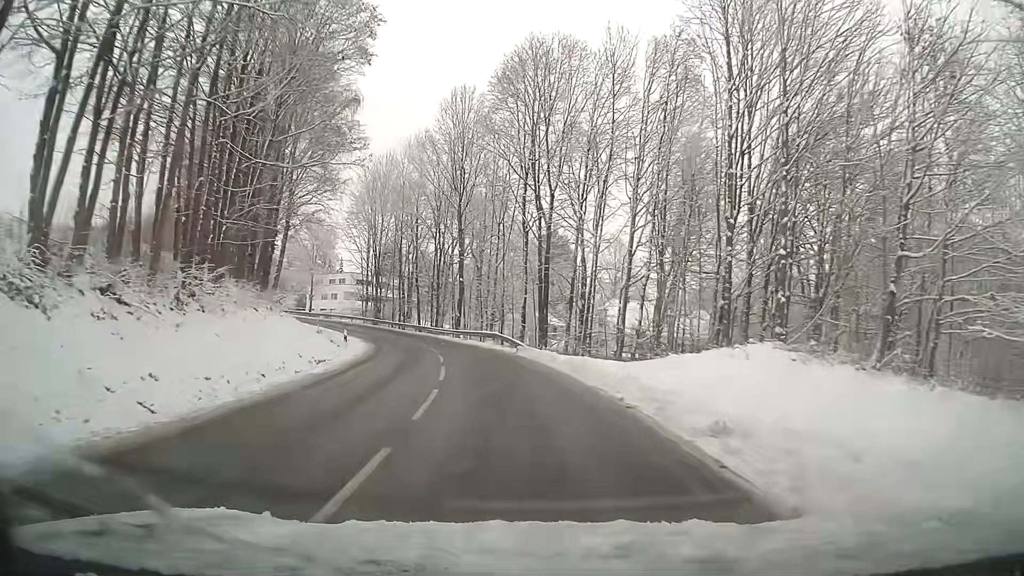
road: tertiary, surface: asphalt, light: Day
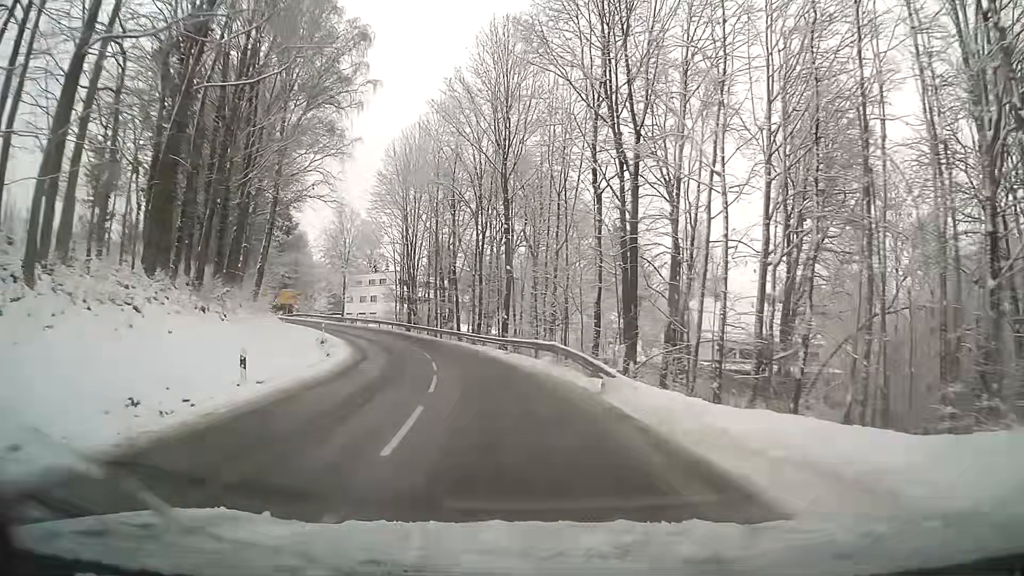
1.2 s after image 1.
(-0.7, +15.0) m; -6°
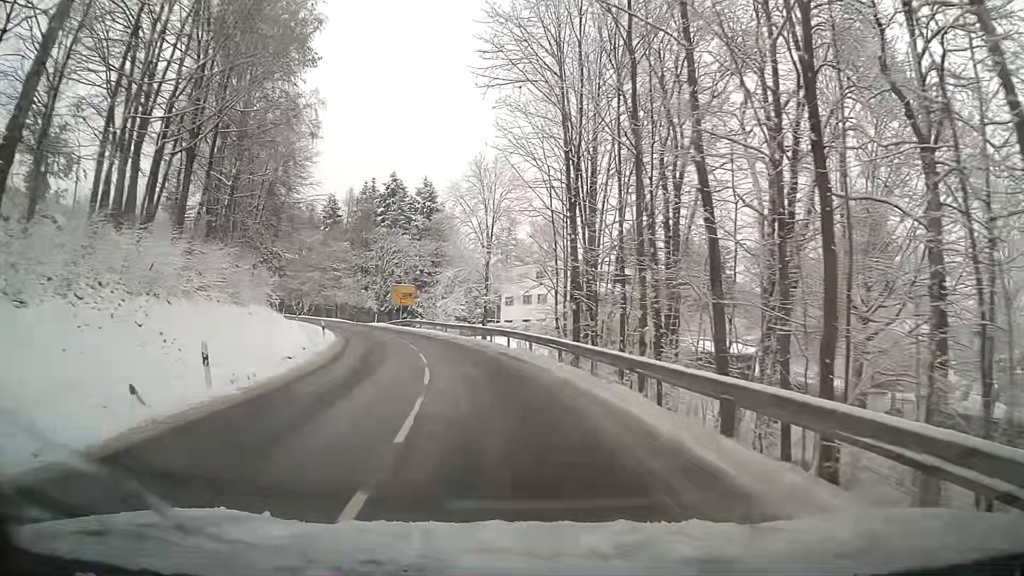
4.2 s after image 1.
(-5.2, +36.5) m; -16°
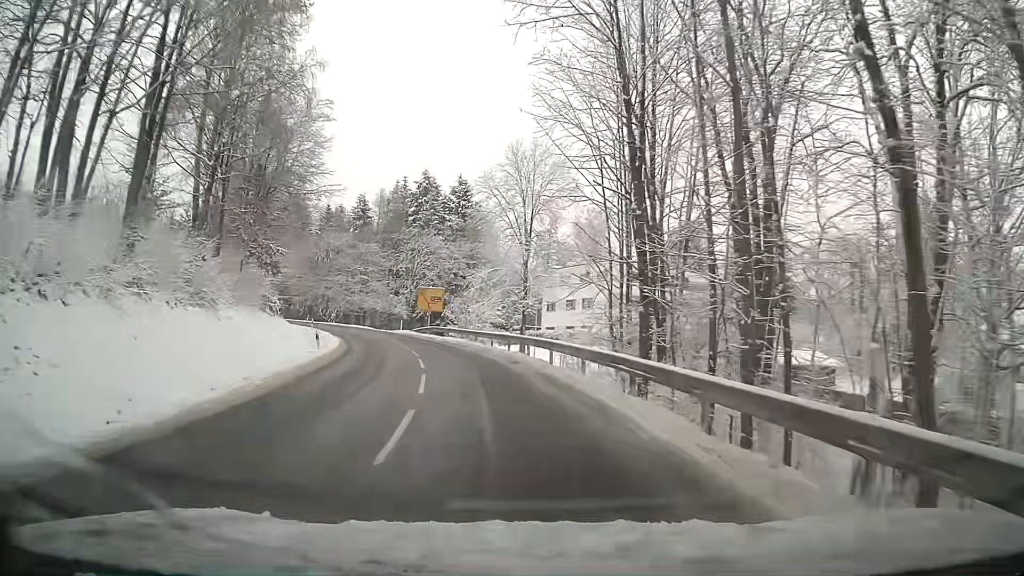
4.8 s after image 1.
(-0.2, +7.4) m; -4°
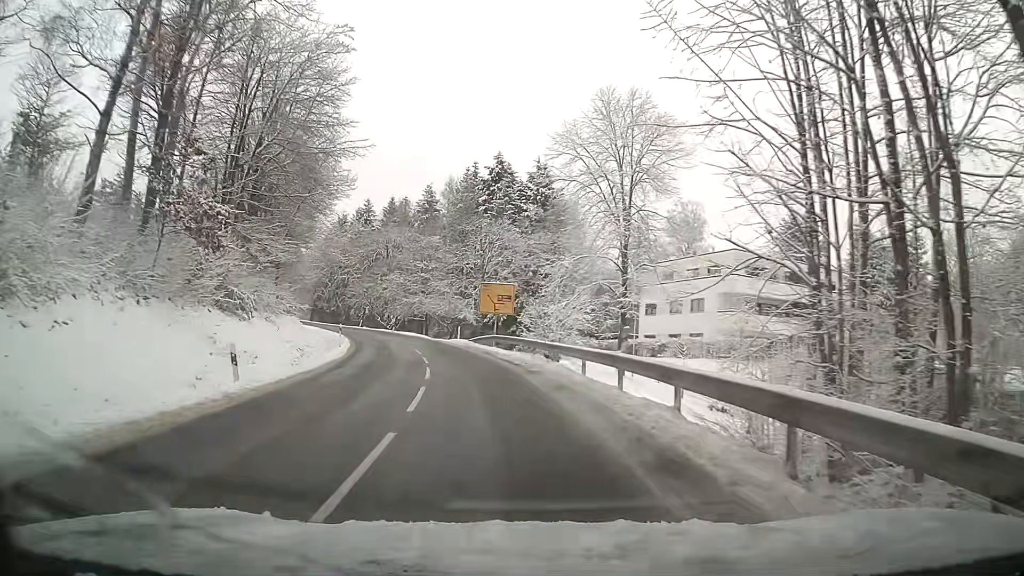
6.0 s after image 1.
(-1.0, +14.7) m; -7°
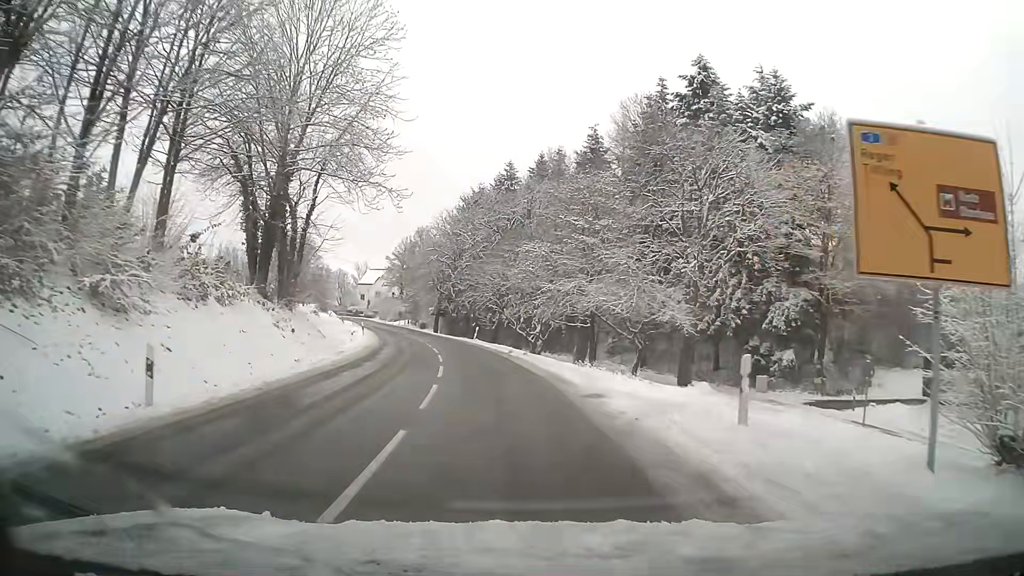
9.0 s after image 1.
(-4.6, +37.2) m; -13°
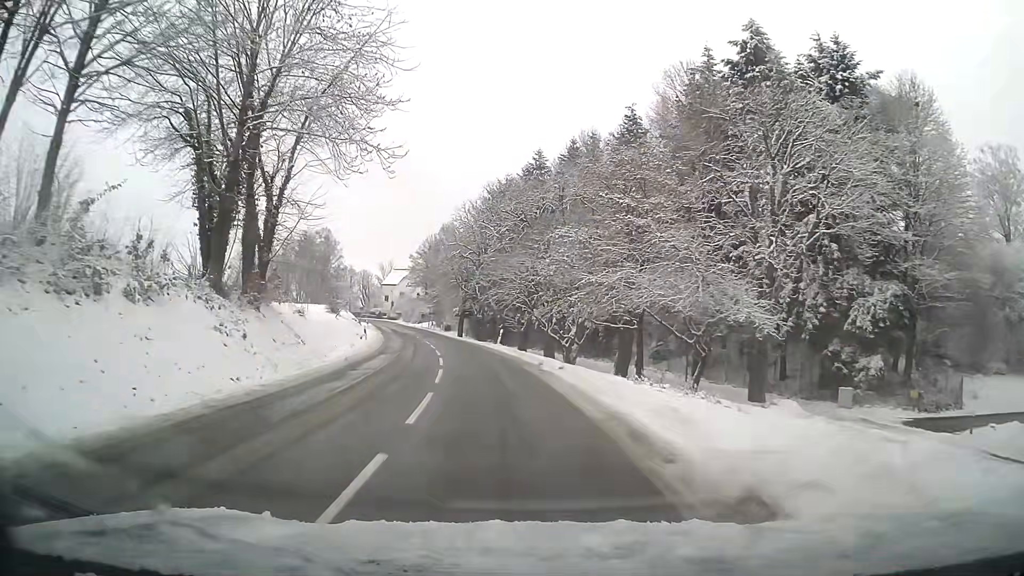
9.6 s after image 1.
(-0.2, +7.8) m; -3°
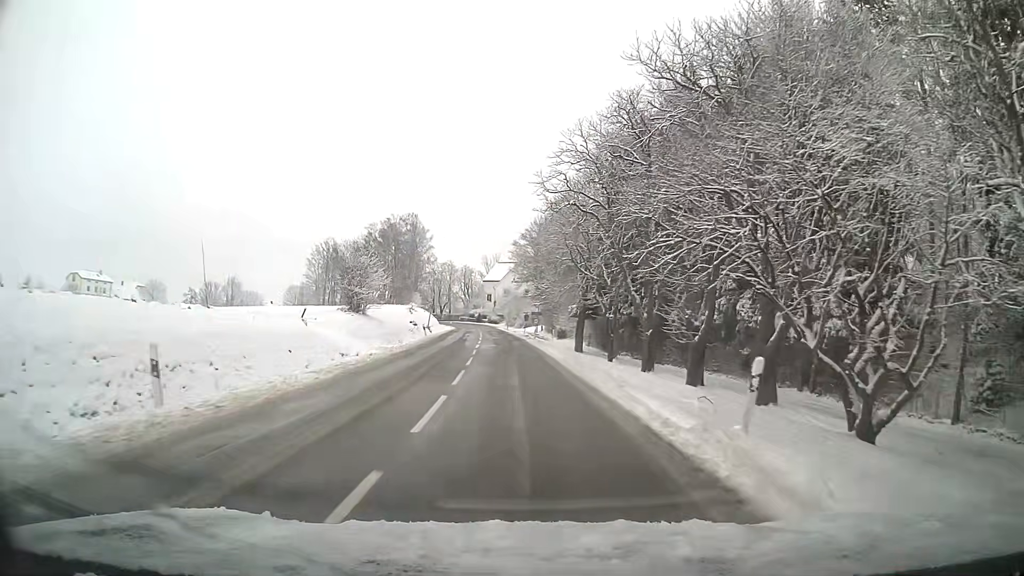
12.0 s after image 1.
(-3.0, +32.2) m; -10°
